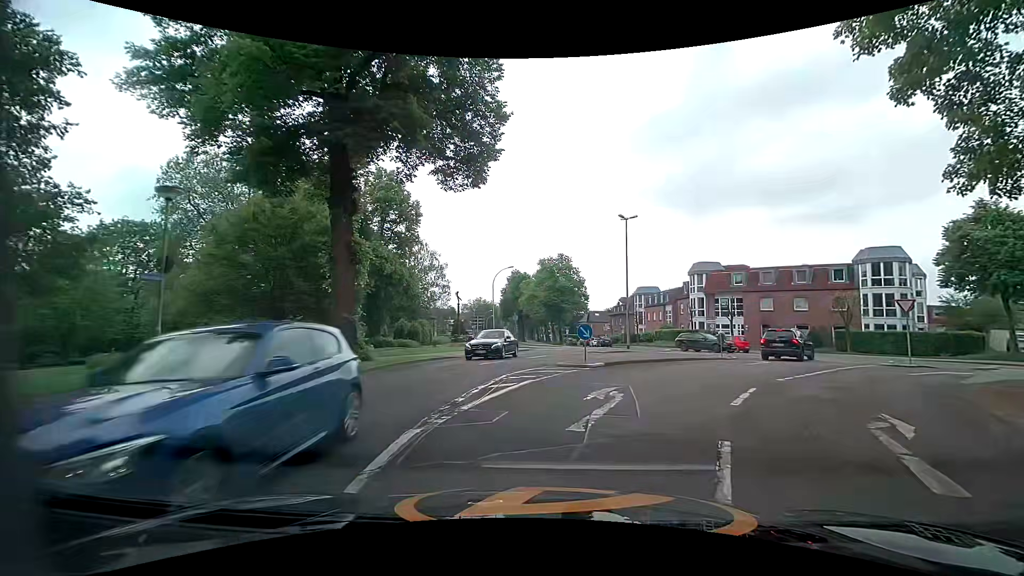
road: unclassified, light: Day
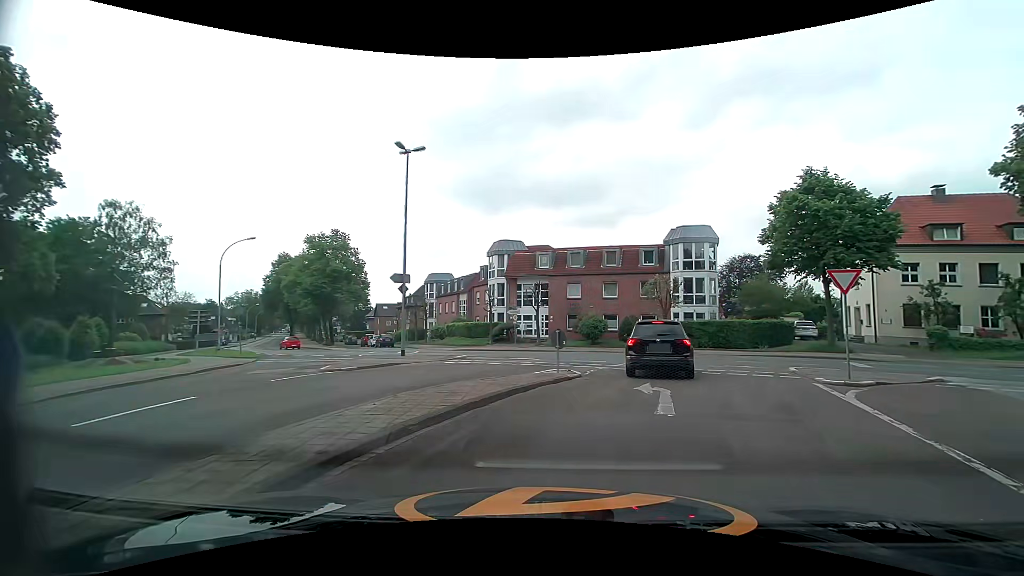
(+2.1, +14.4) m; +21°
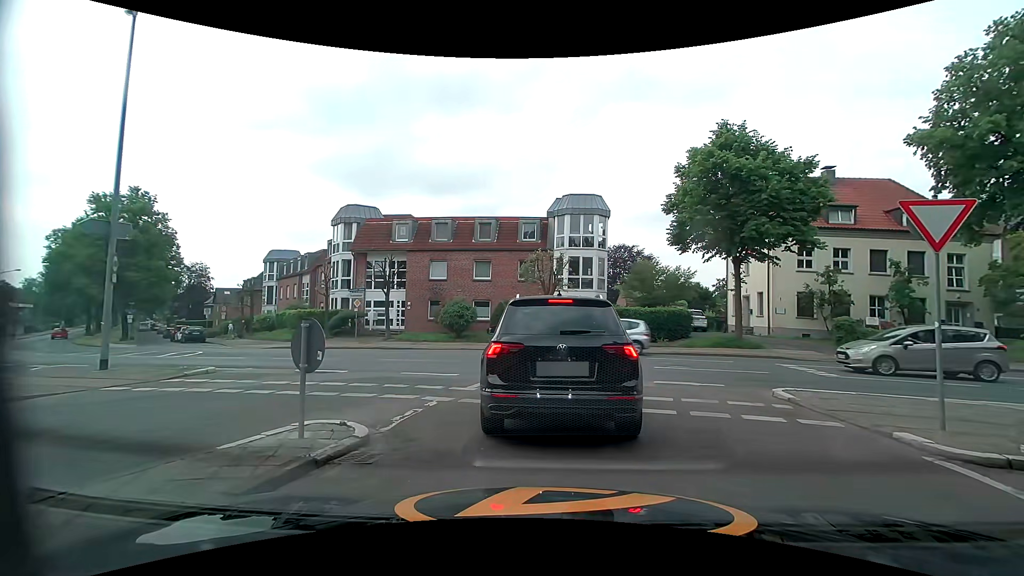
(+1.2, +8.7) m; +13°
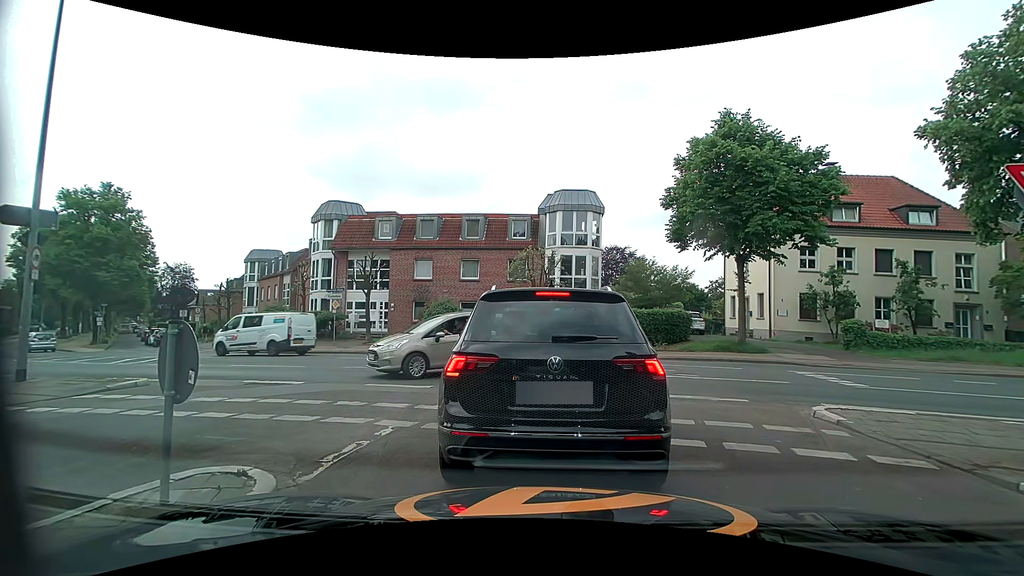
(0.0, +1.7) m; 0°
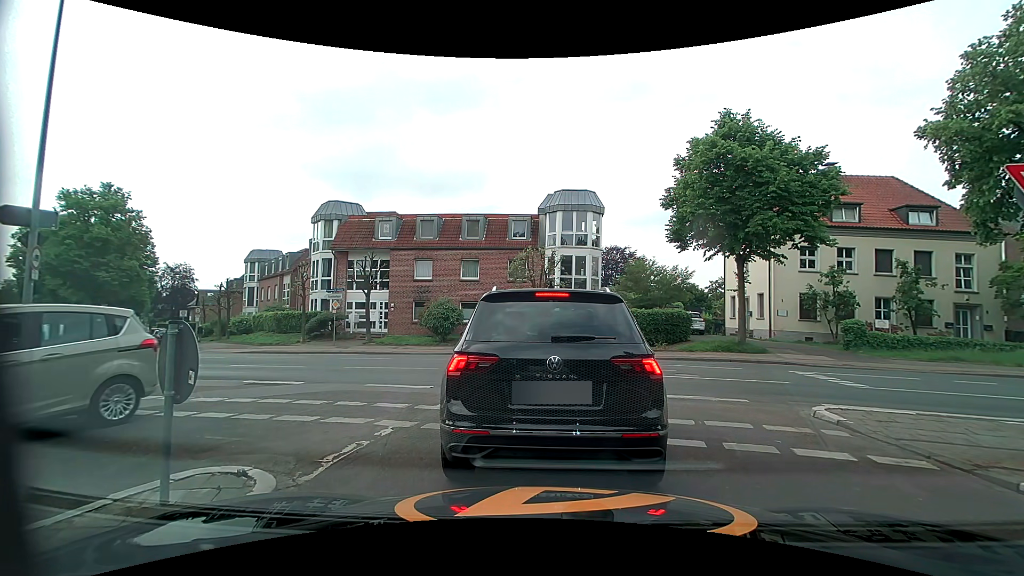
(0.0, 0.0) m; 0°
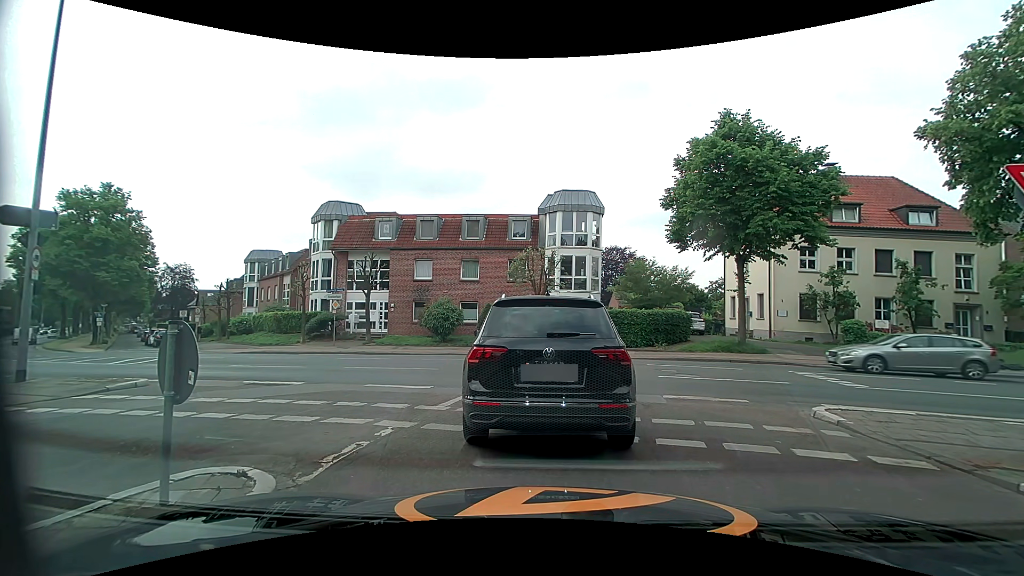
(0.0, 0.0) m; 0°
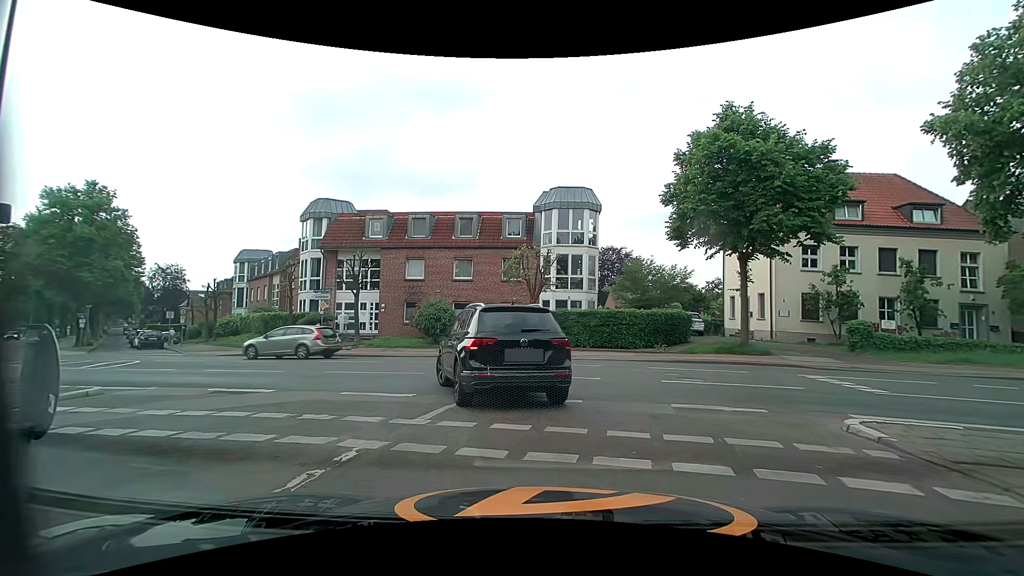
(0.0, +1.0) m; 0°
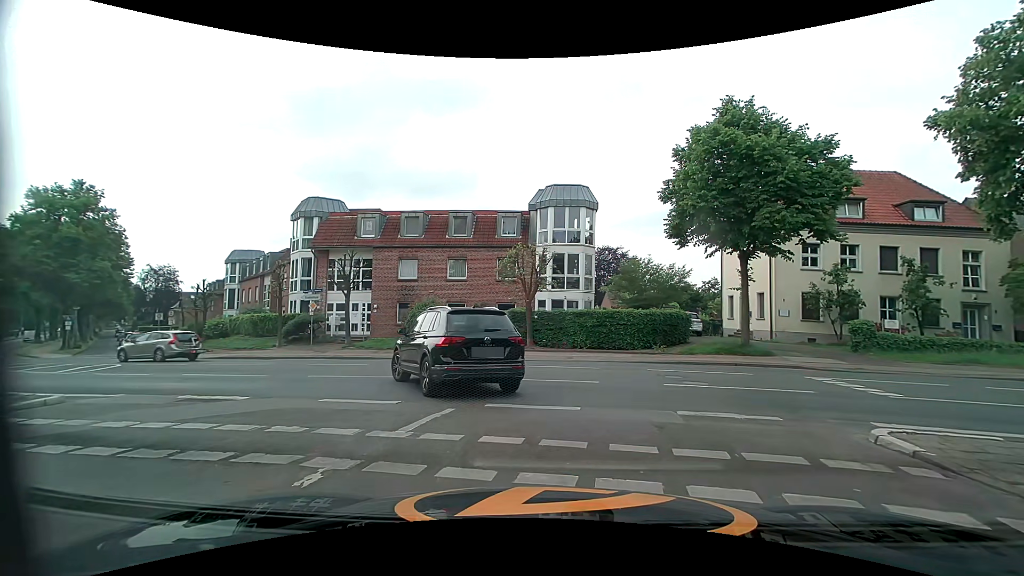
(0.0, +0.7) m; 0°
